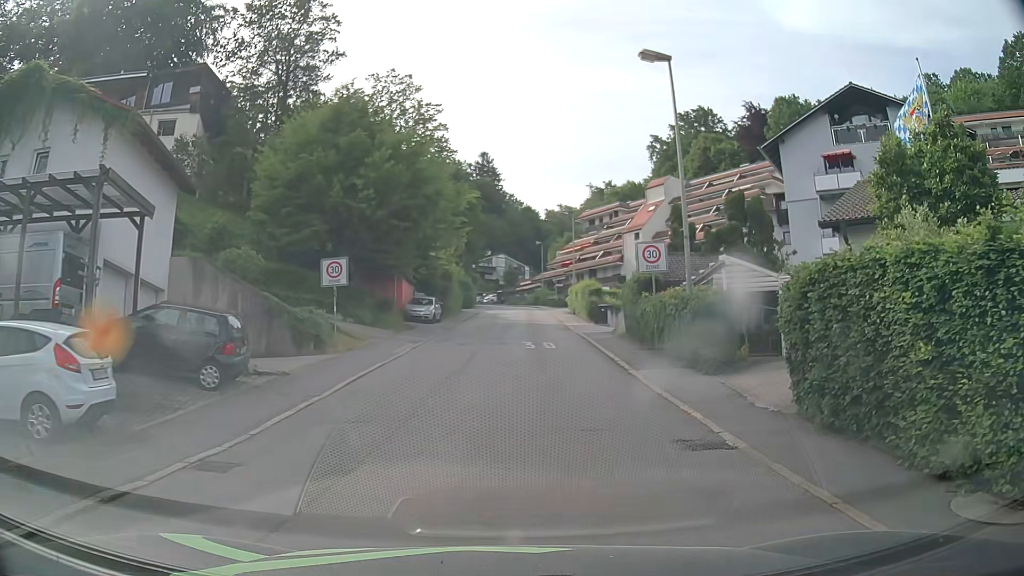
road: residential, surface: asphalt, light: Day
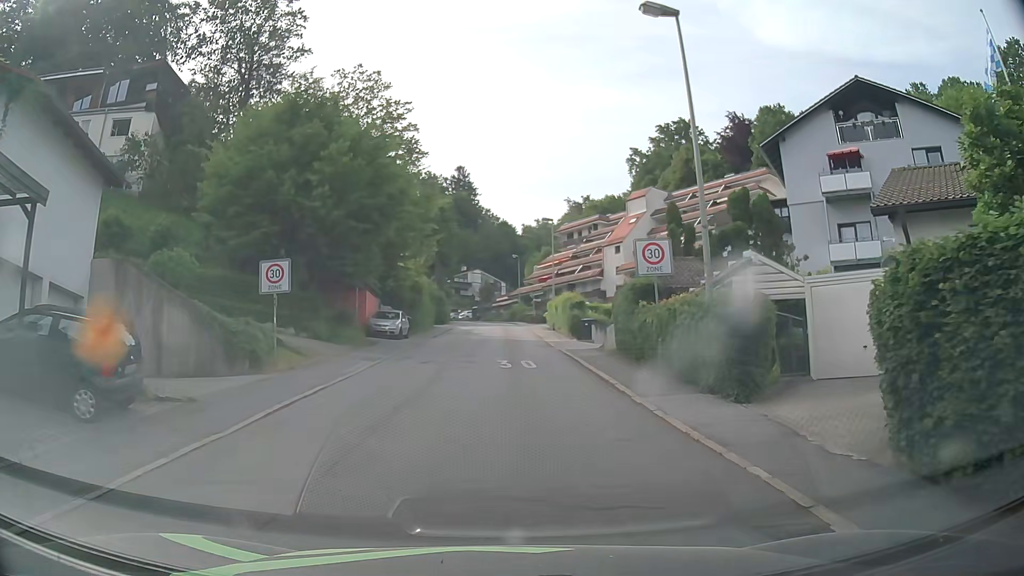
(0.0, +3.5) m; +2°
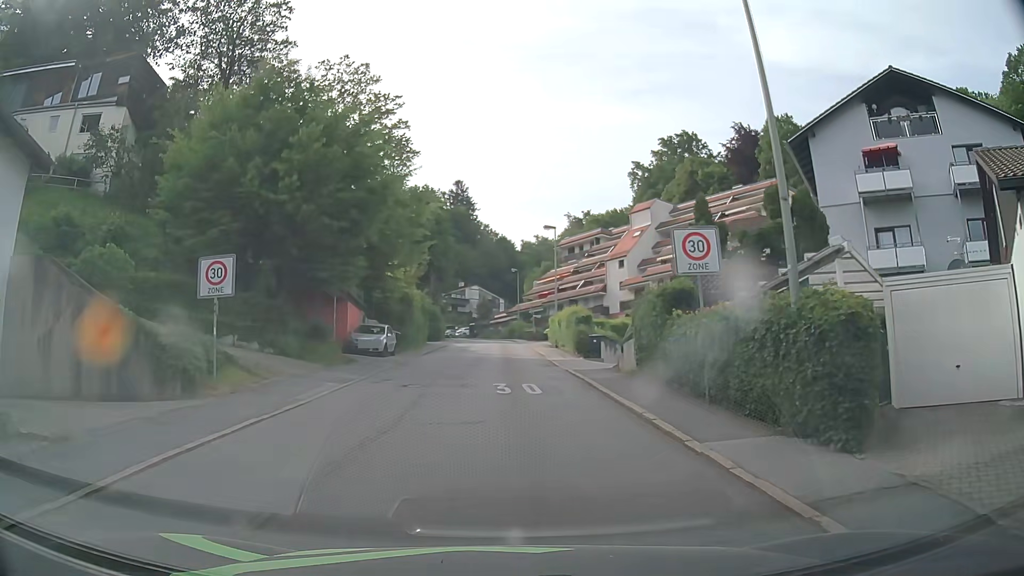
(-0.1, +3.9) m; -1°
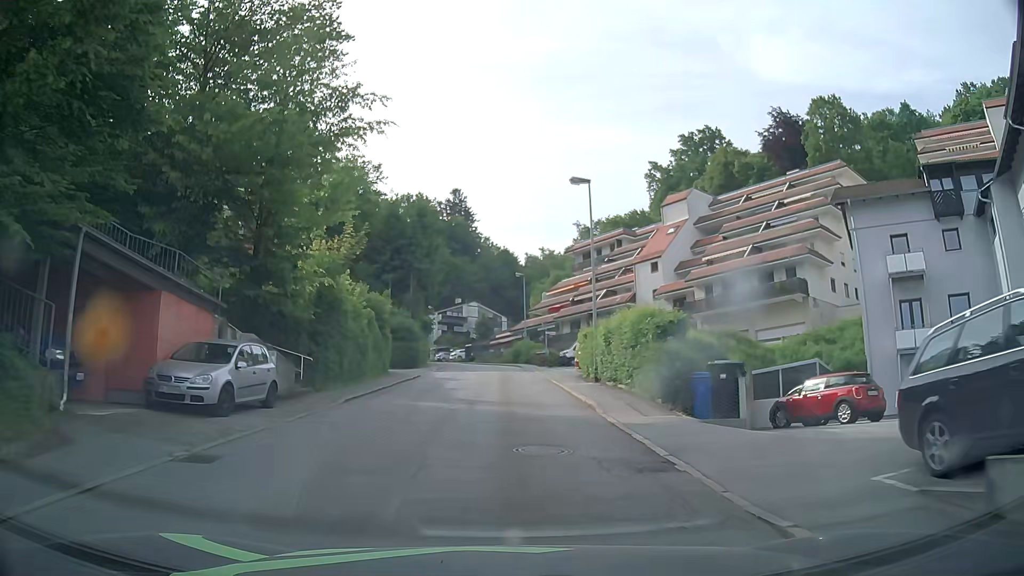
(+0.1, +17.9) m; 0°
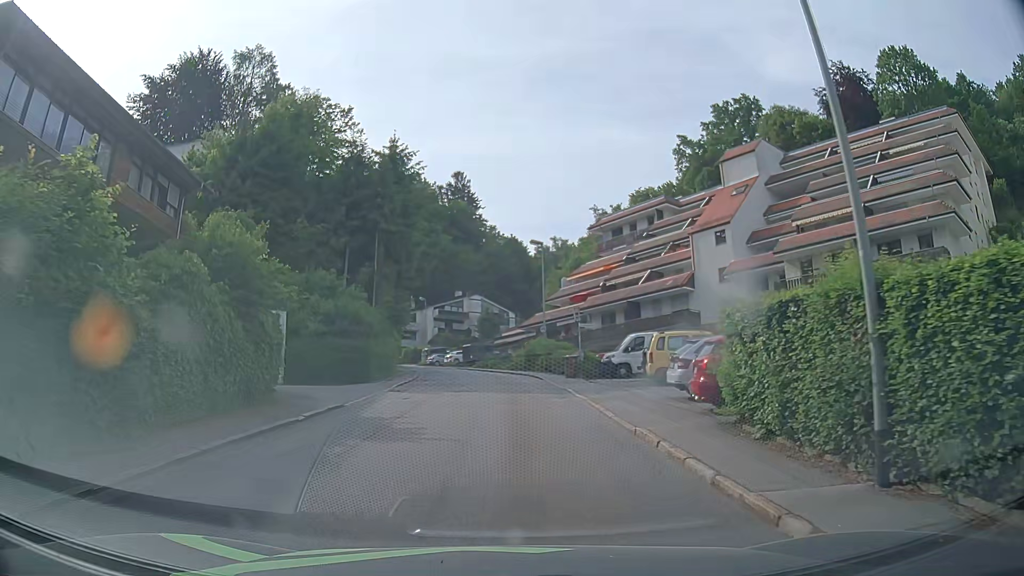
(-0.2, +18.4) m; 0°
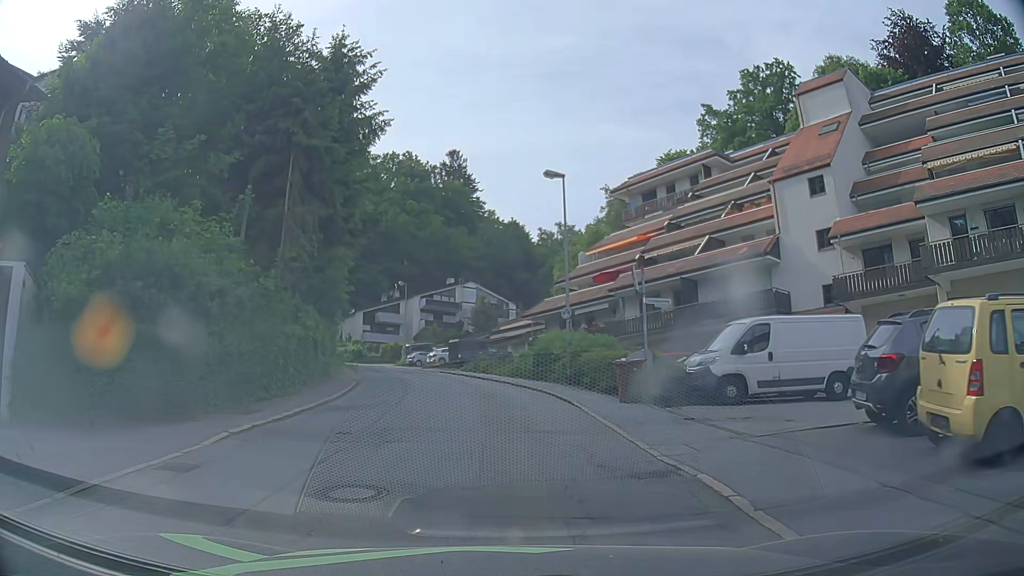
(0.0, +15.7) m; 0°
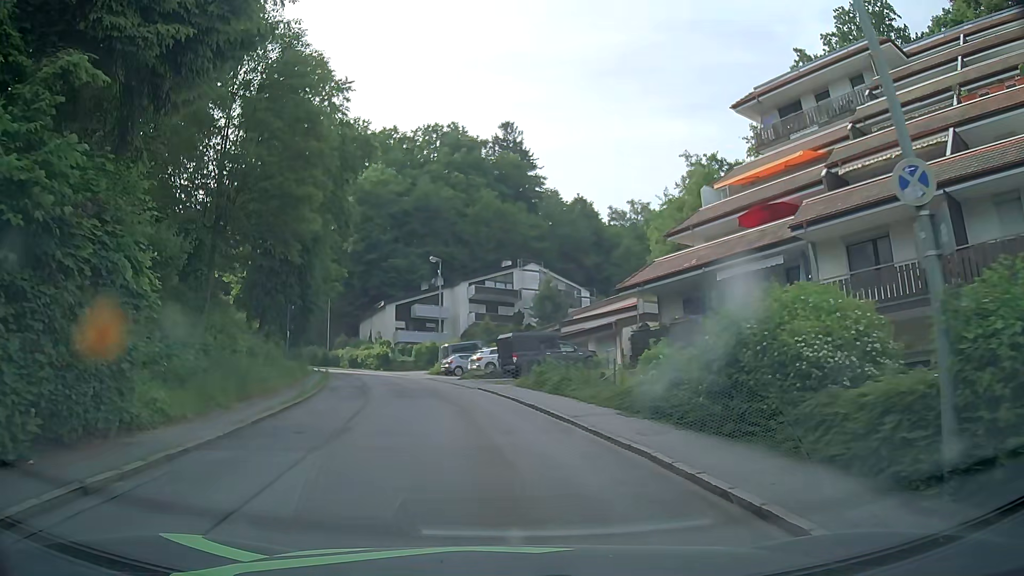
(-0.6, +19.2) m; -6°
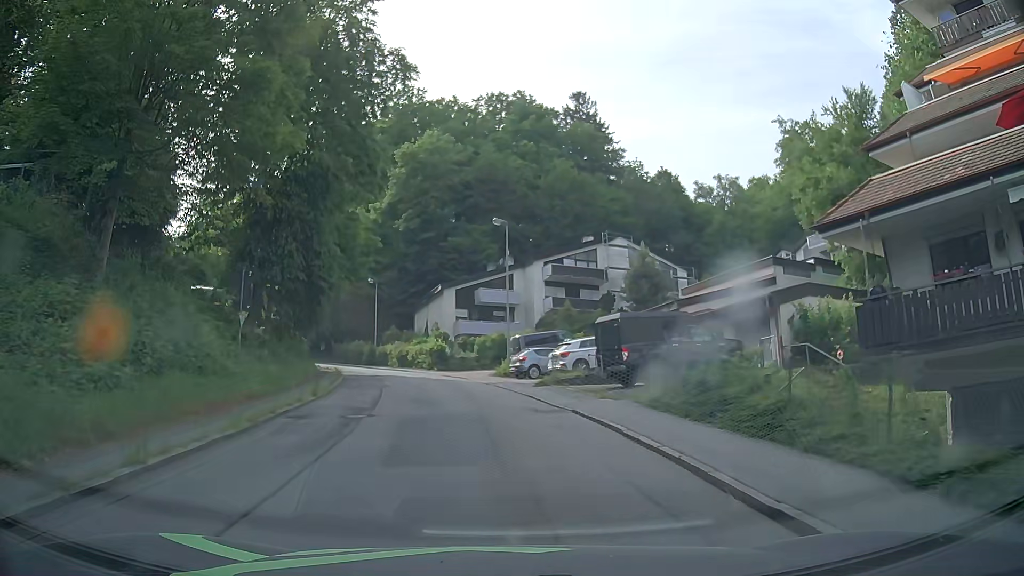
(-0.6, +12.3) m; -7°
(0, +10) (-1, +20) (-2, +30) (-5, +40) (-8, +49) (-13, +58) (-18, +66) (-24, +75) (-30, +82) (-36, +90) m
